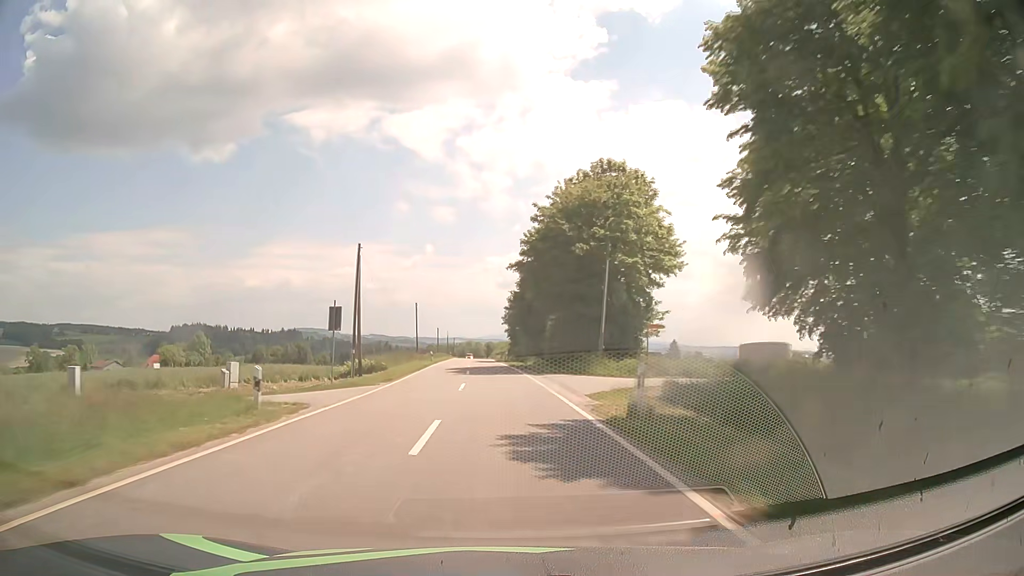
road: tertiary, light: Day
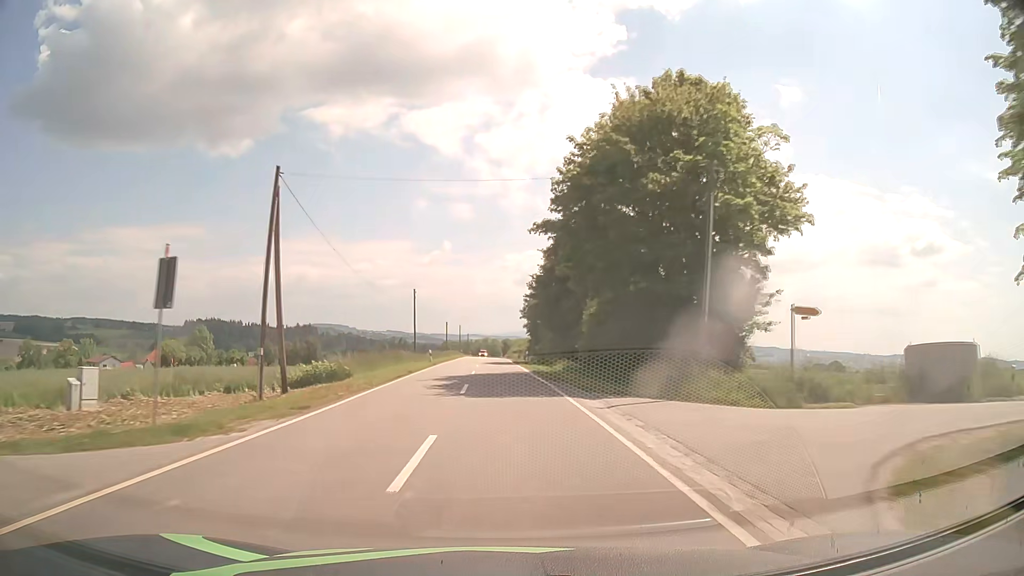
(-0.2, +14.3) m; -1°
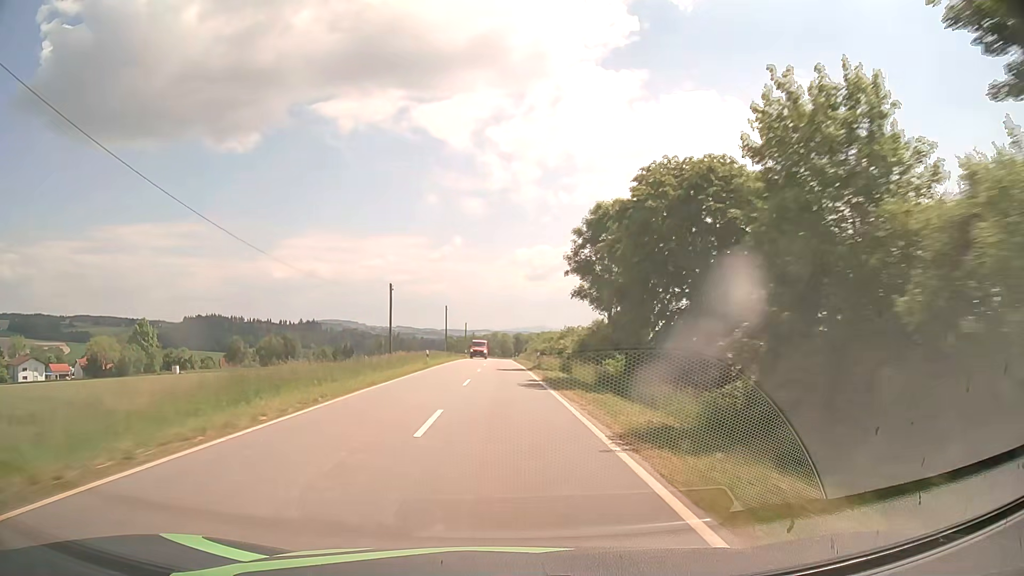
(-1.3, +57.3) m; -2°
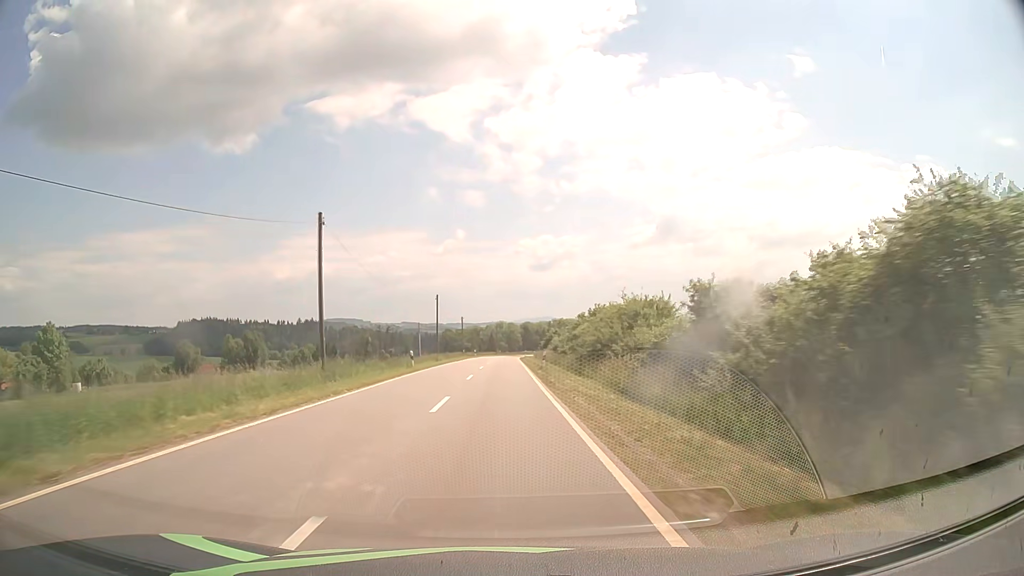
(+0.3, +57.3) m; 0°
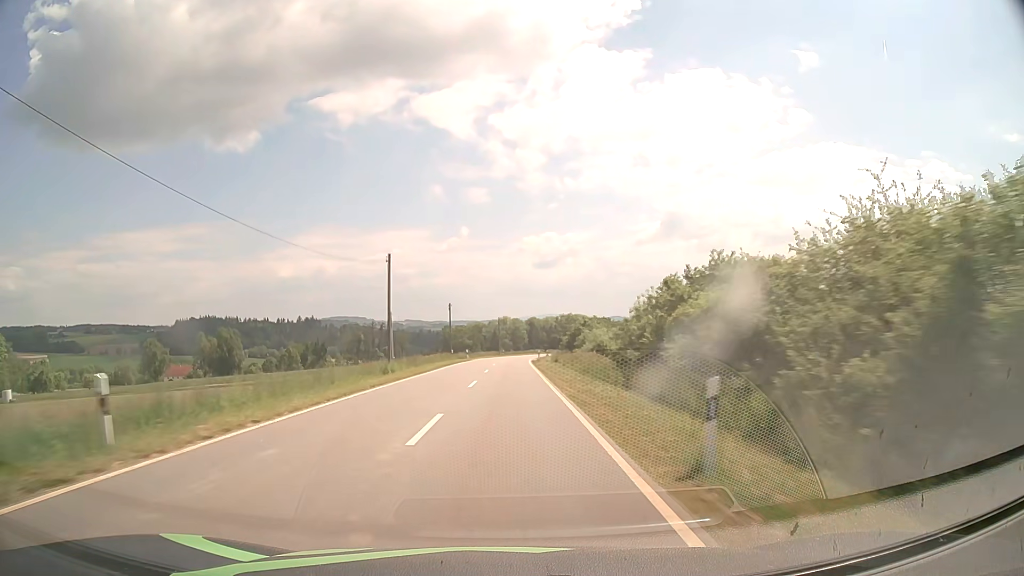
(-0.2, +28.6) m; 0°
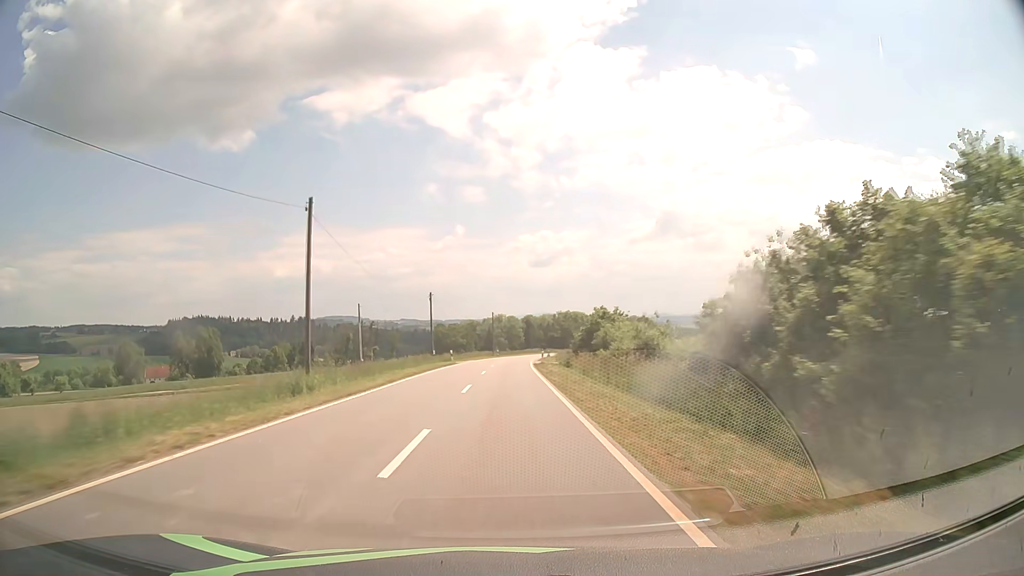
(0.0, +14.3) m; 0°
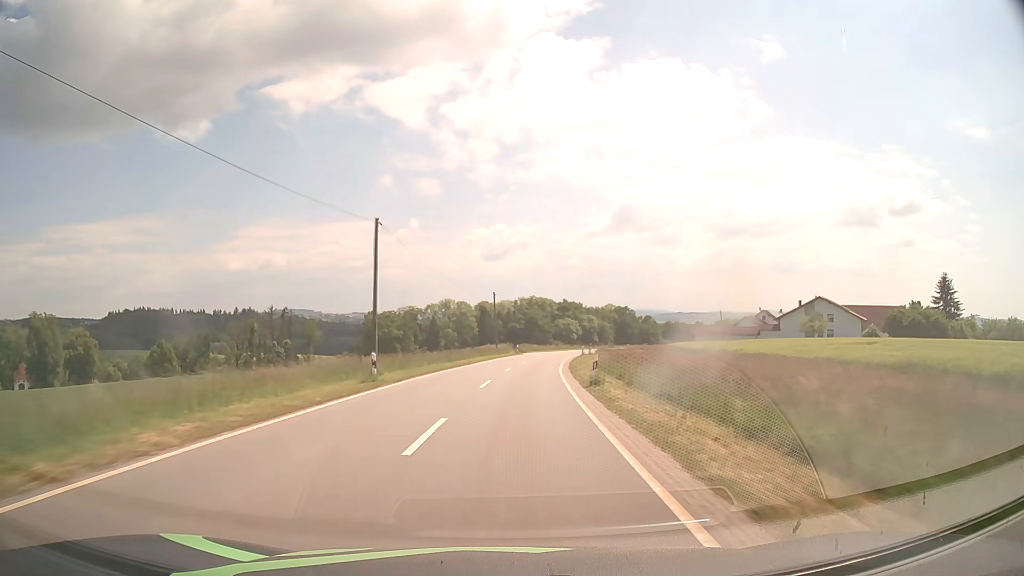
(+1.4, +71.6) m; +4°
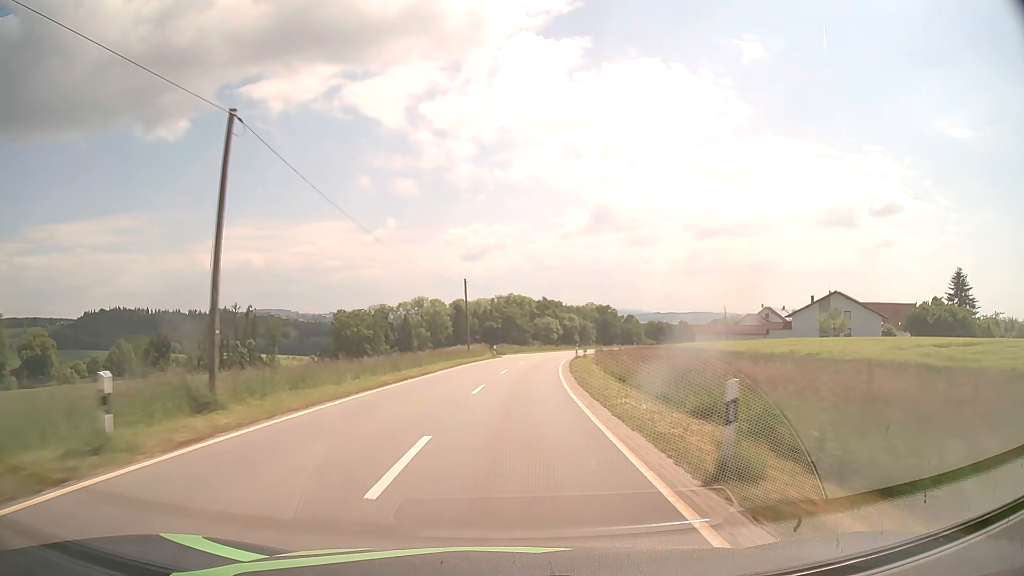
(+0.2, +14.3) m; +2°
(0, +10) (0, +20) (+1, +30) (+2, +40) (+3, +50) (+4, +60) (+6, +70) (+8, +79) (+10, +89) (+13, +99) m
